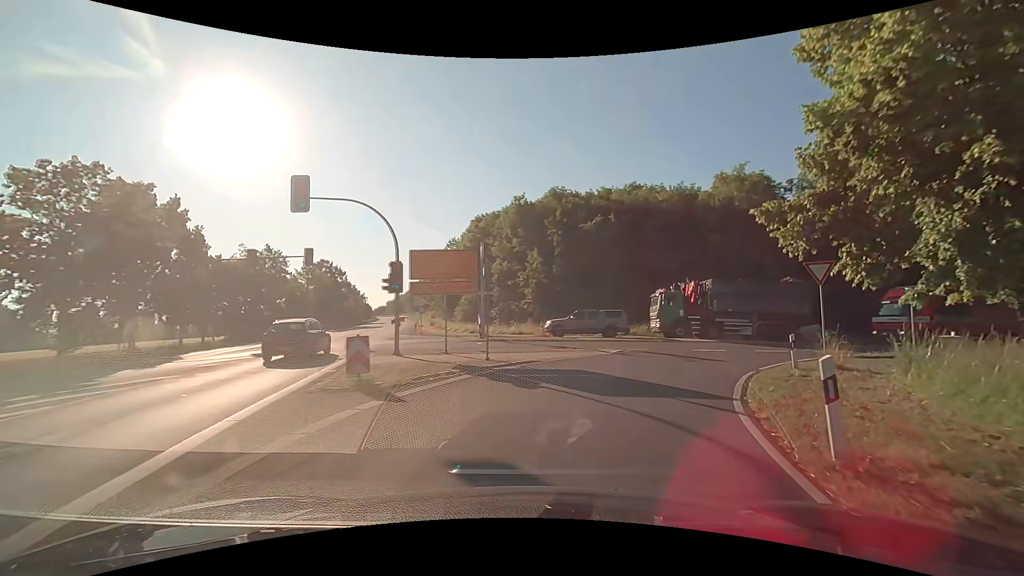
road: primary_link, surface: asphalt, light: Day
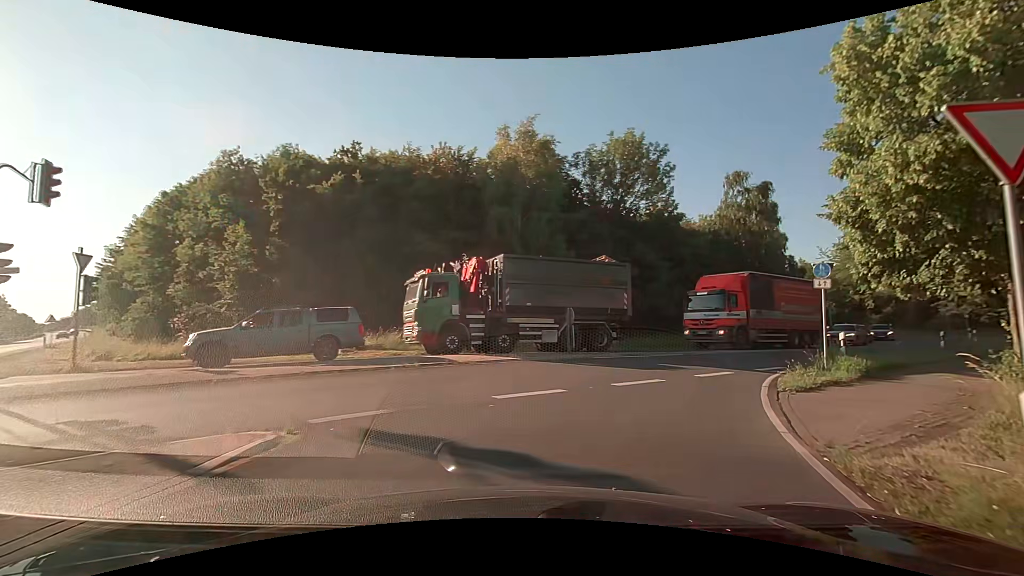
(+3.1, +14.2) m; +25°
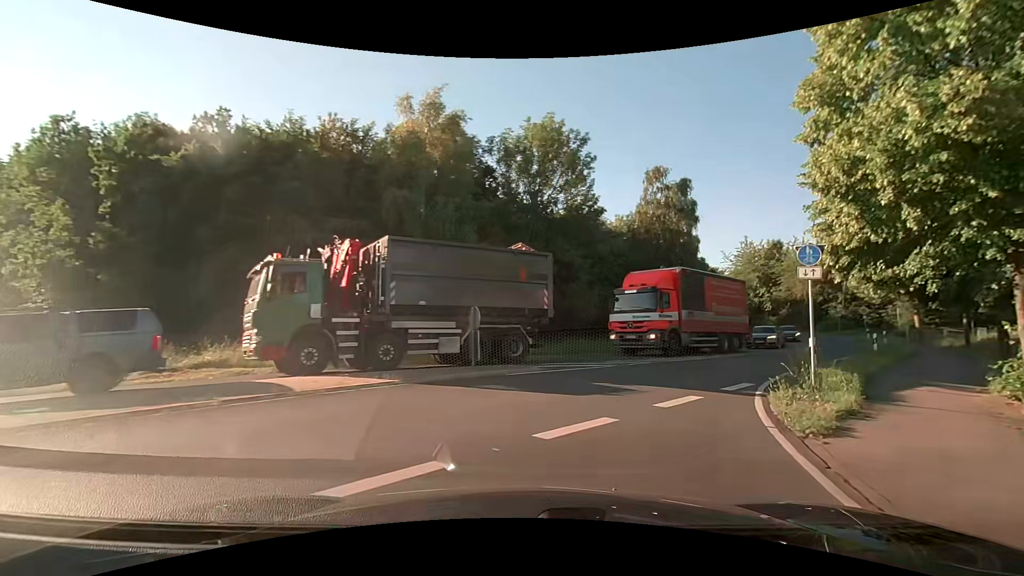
(+0.5, +4.7) m; +10°
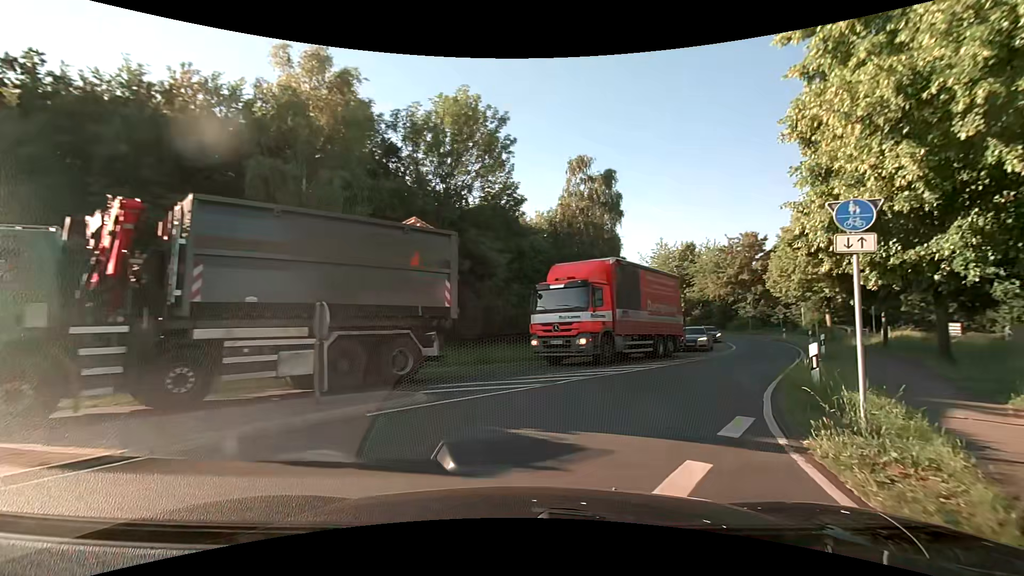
(+0.4, +4.7) m; +10°
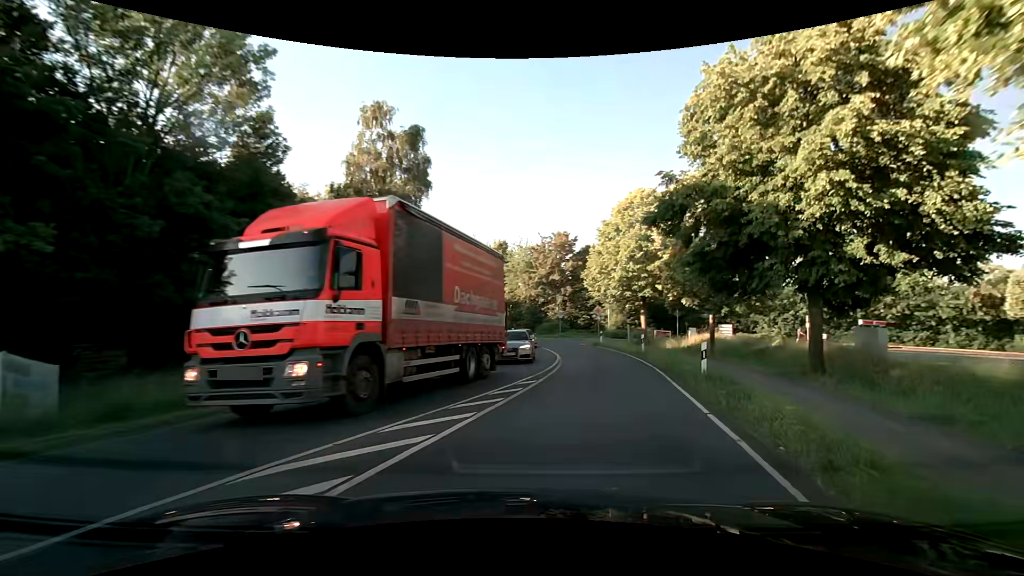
(+1.7, +9.5) m; +21°
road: secondary
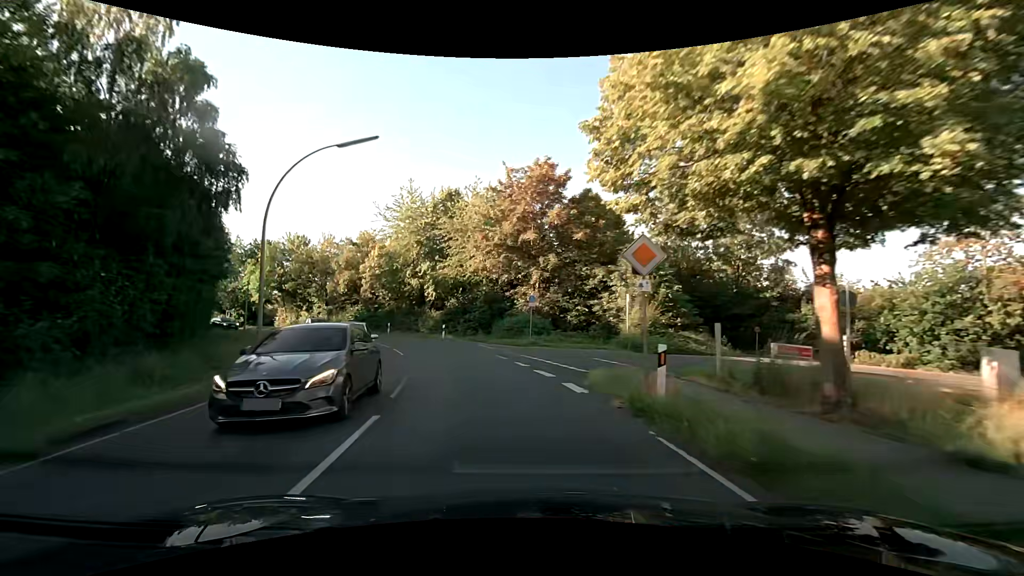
(+3.8, +30.5) m; +1°
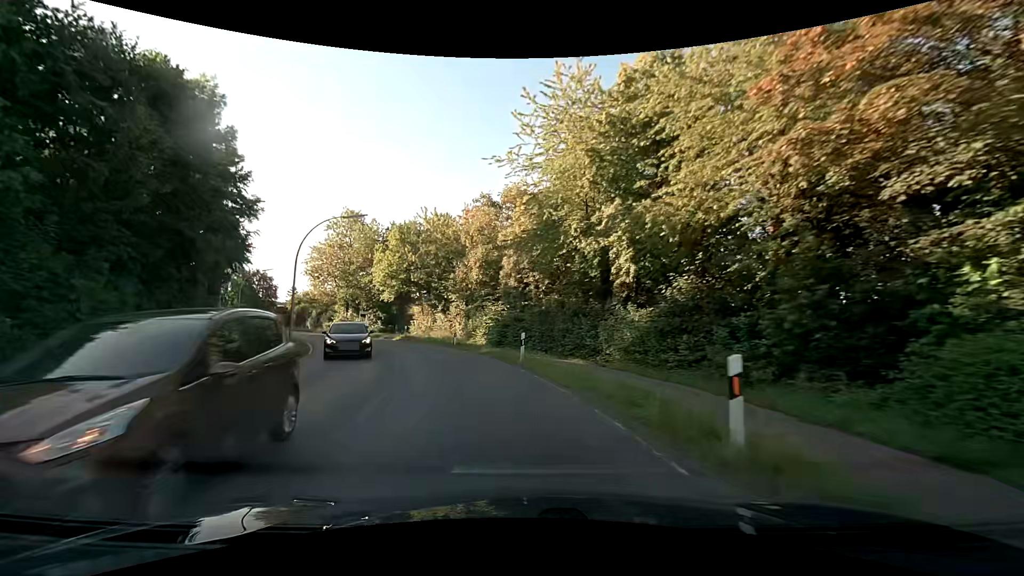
(-4.6, +27.9) m; -21°
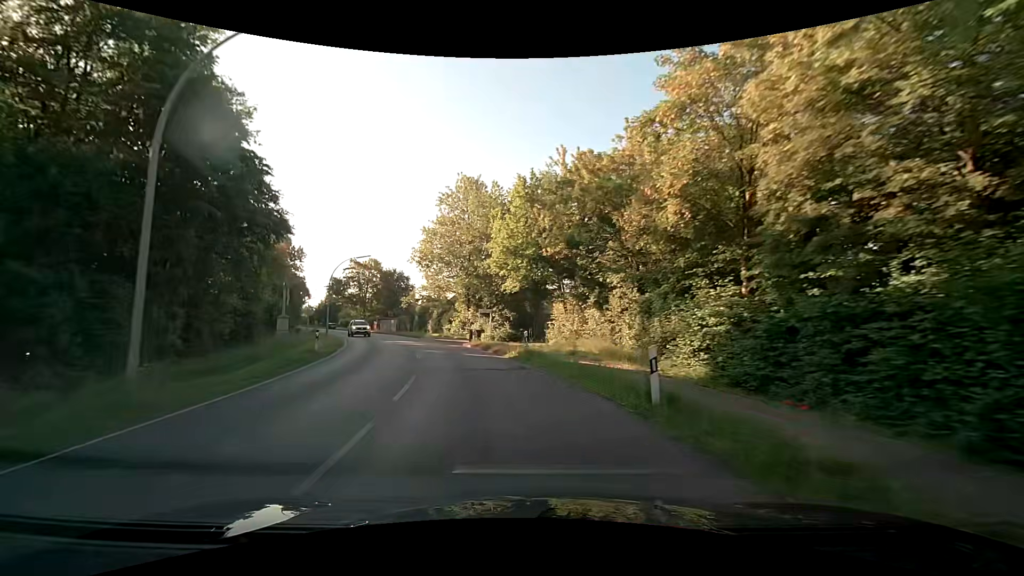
(-3.1, +21.4) m; -16°
(-1, +10) (-2, +20) (-5, +30) (-8, +39) (-12, +48) (-16, +57) (-21, +66) (-25, +75) (-29, +84) (-34, +93) m
